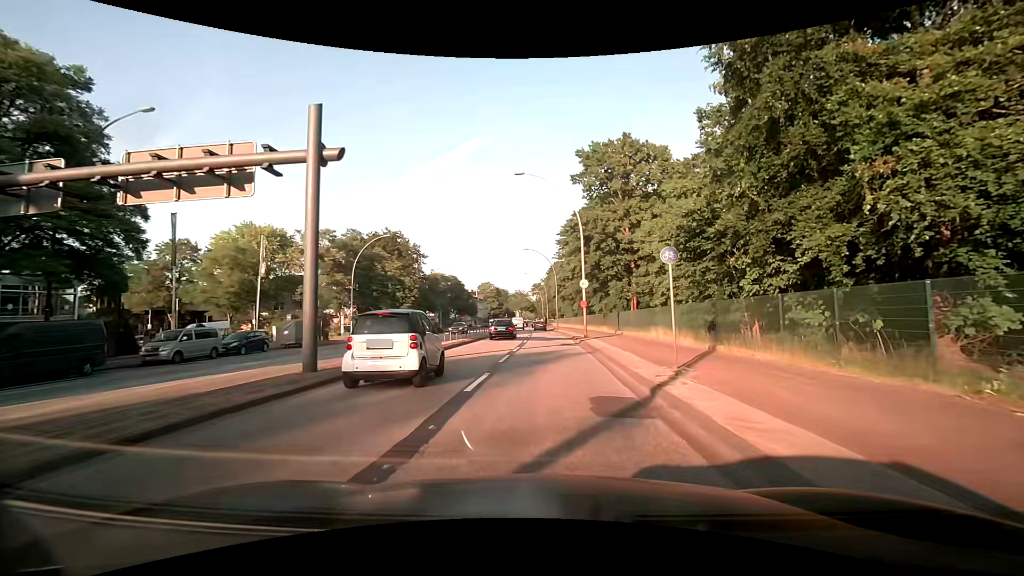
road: primary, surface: asphalt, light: Day
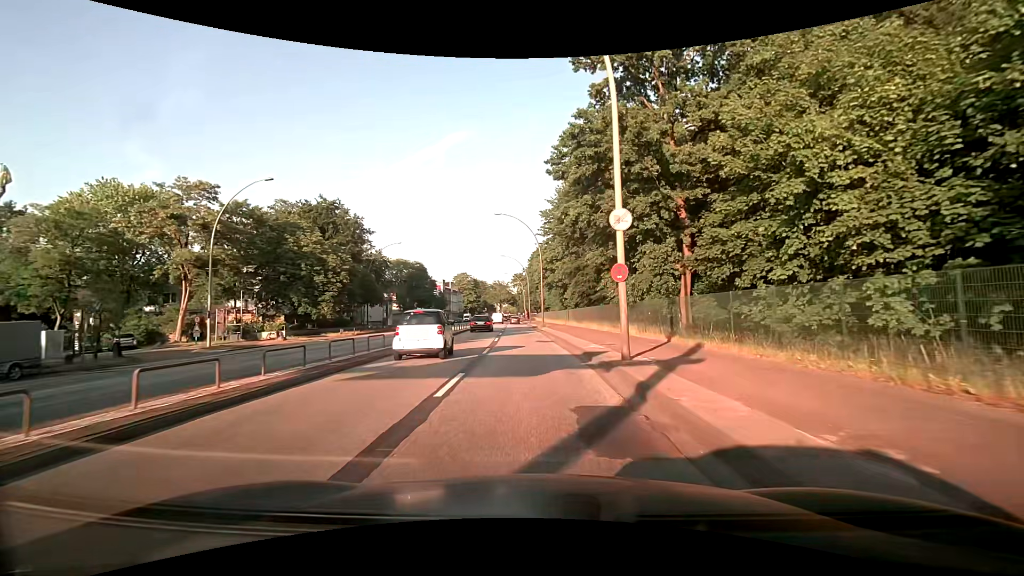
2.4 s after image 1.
(+0.7, +22.2) m; +1°
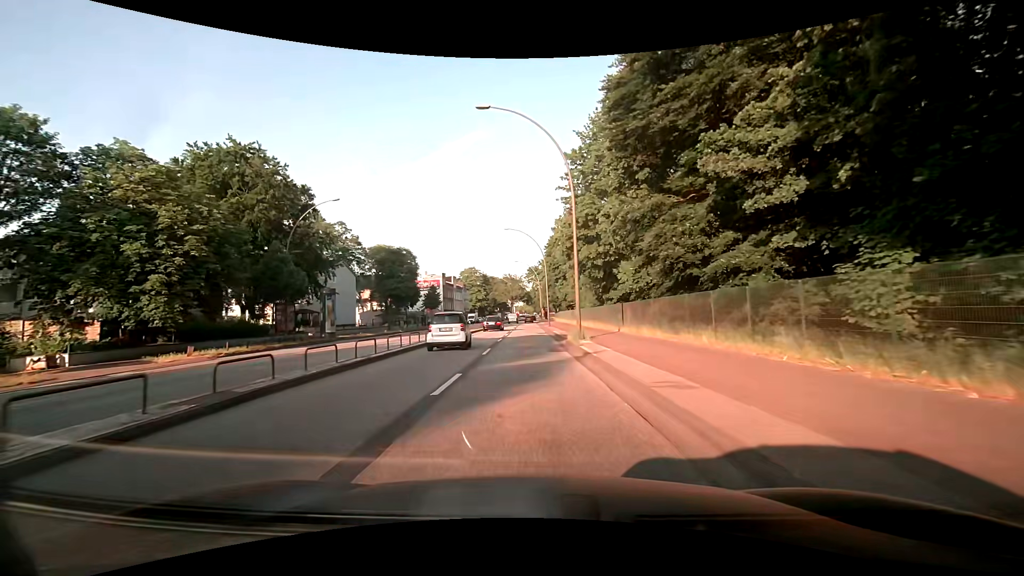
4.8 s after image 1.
(0.0, +27.1) m; -1°
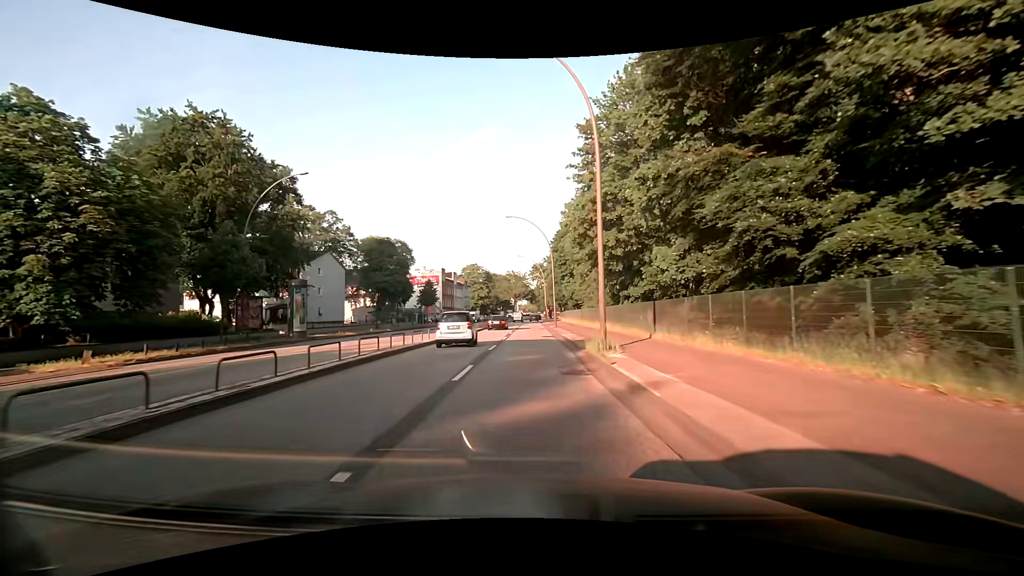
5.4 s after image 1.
(0.0, +7.2) m; 0°
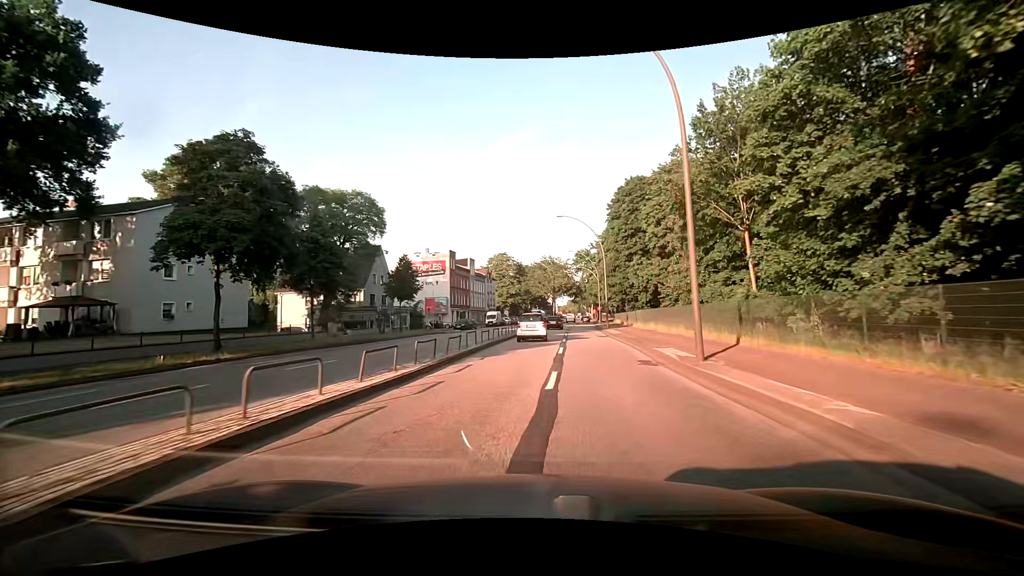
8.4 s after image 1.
(-1.2, +36.9) m; -4°
(0, +10) (0, +20) (+1, +30) (+1, +40) (+2, +50) (+3, +60) (+4, +70) (+5, +80) (+7, +90) (+8, +100) m
